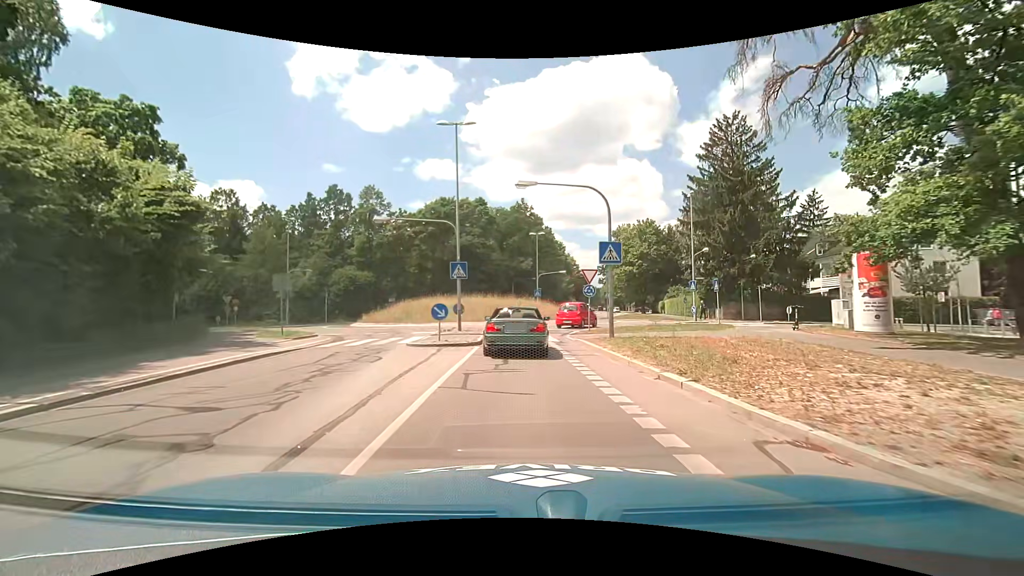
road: tertiary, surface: asphalt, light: Day
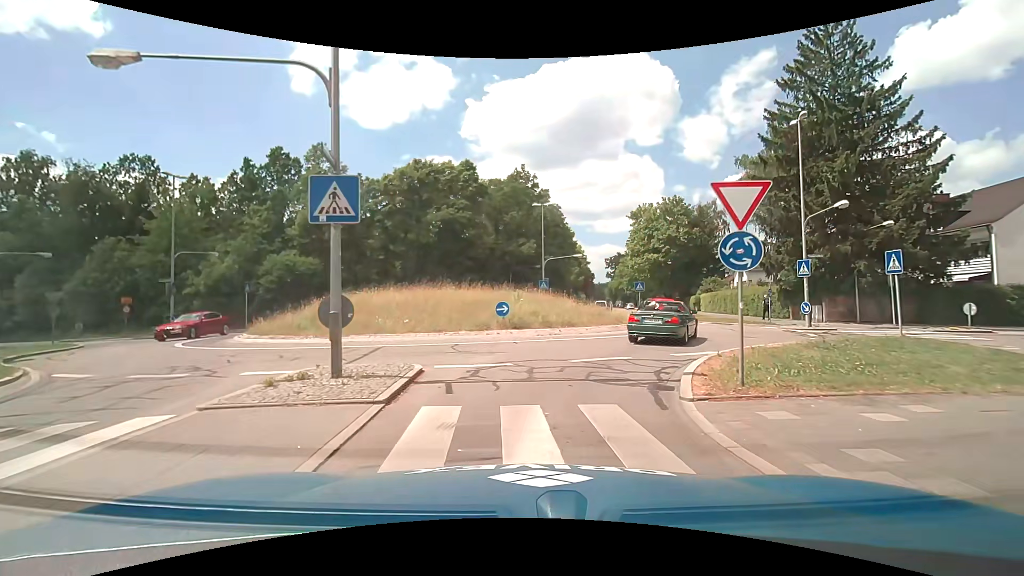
(-0.1, +16.3) m; -1°
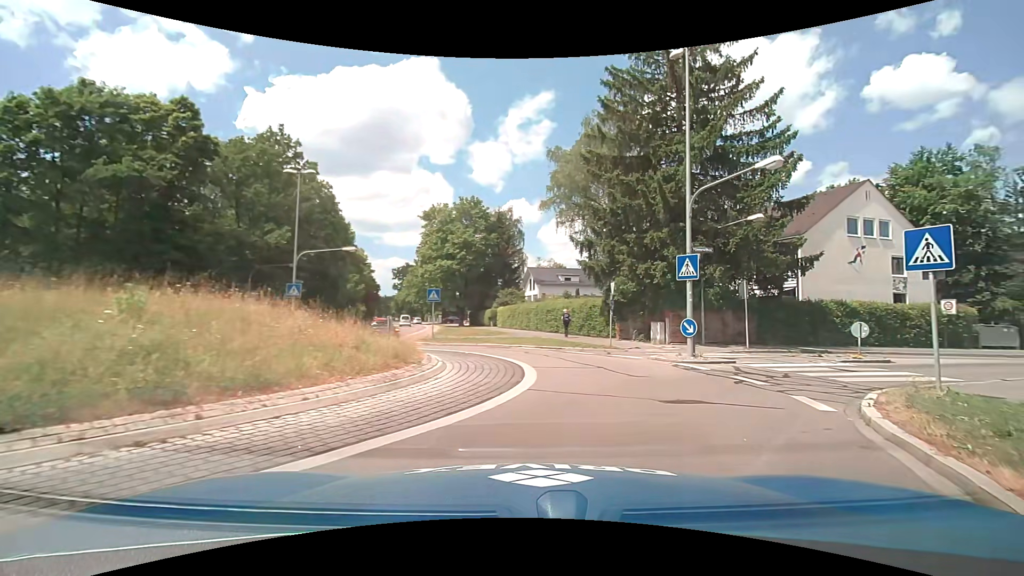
(+1.7, +12.8) m; +23°
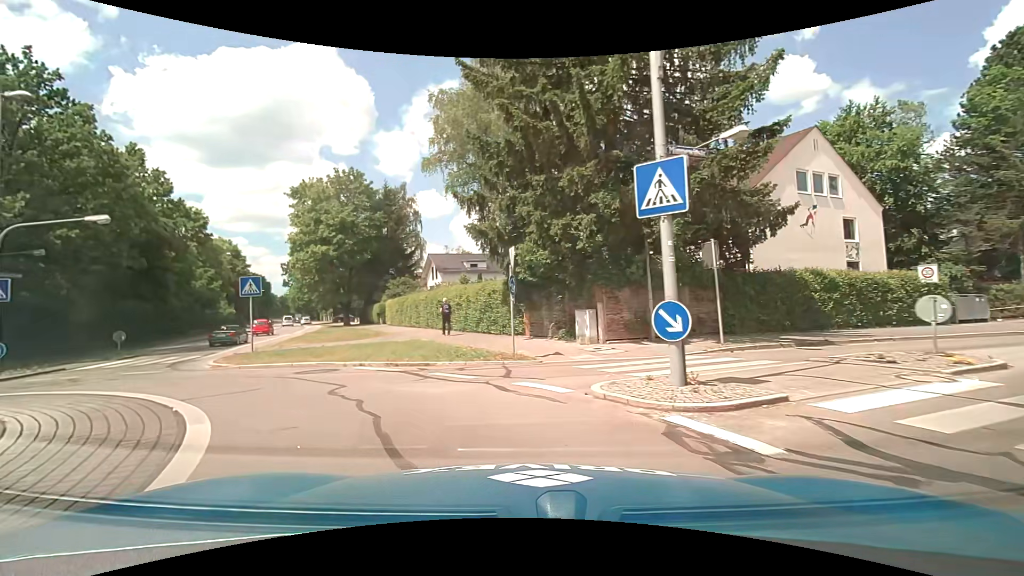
(+2.0, +9.8) m; +12°
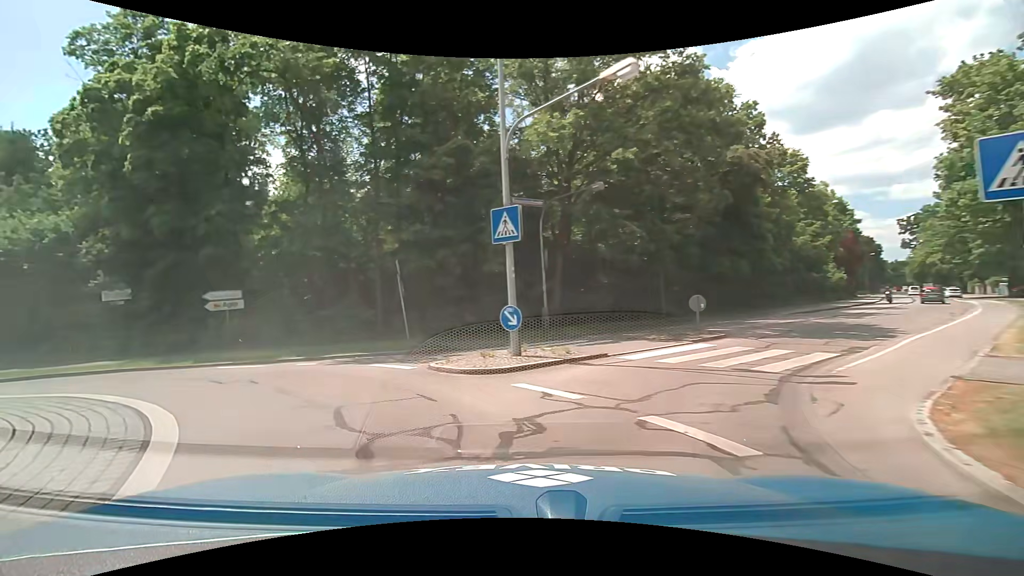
(-7.4, +13.7) m; -61°
